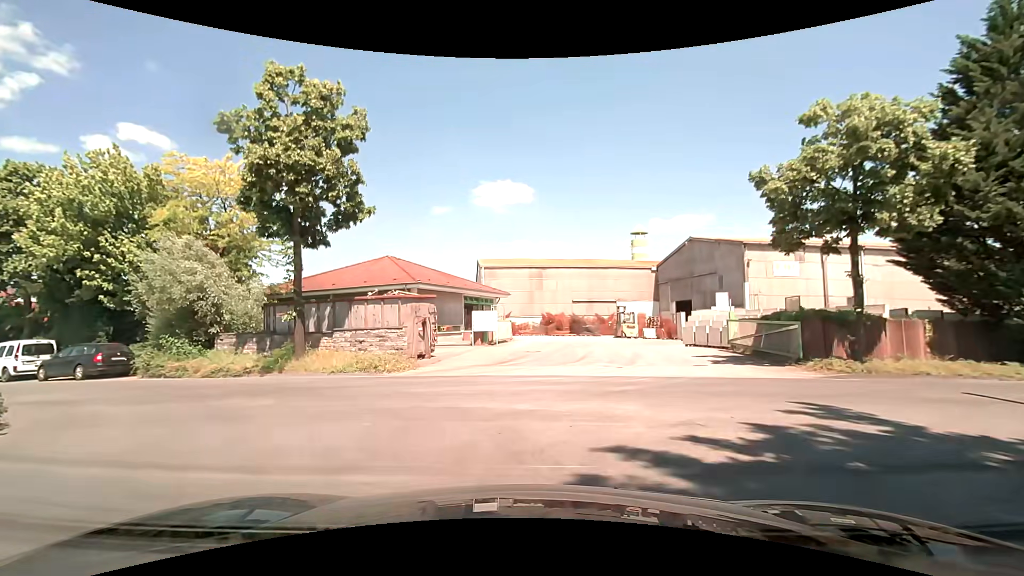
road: residential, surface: asphalt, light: Day
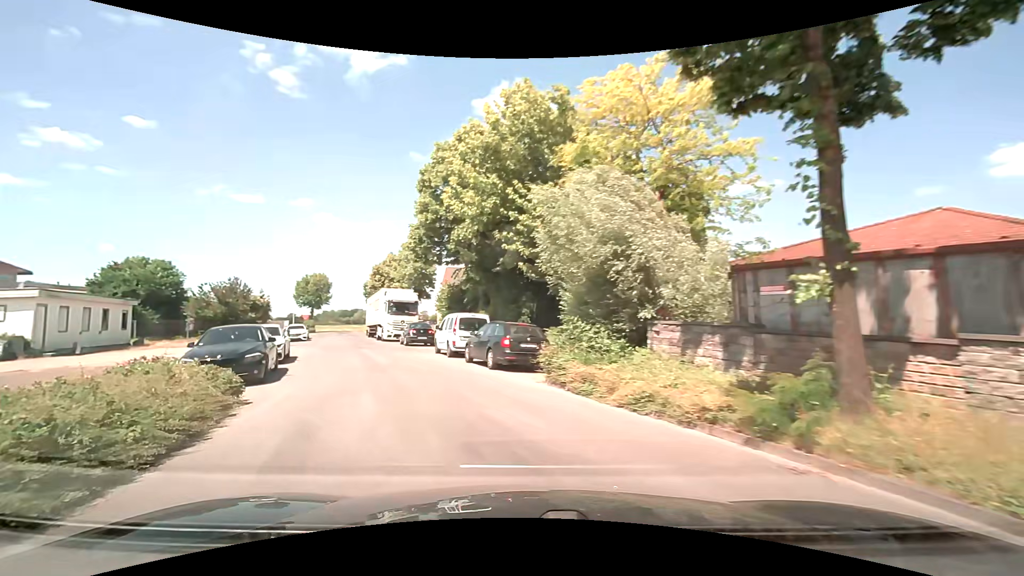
(-4.7, +11.5) m; -48°
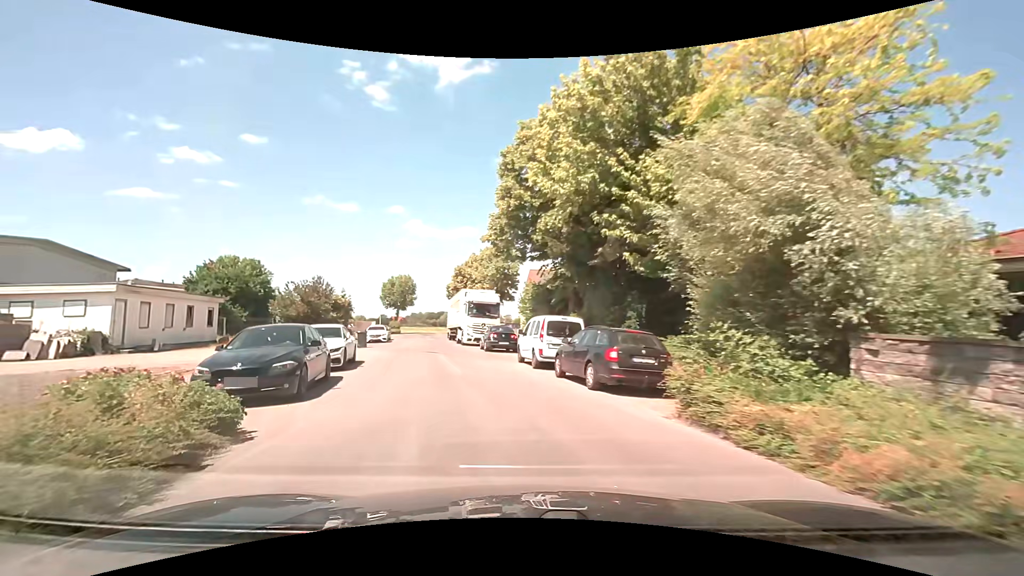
(-0.3, +3.7) m; -9°
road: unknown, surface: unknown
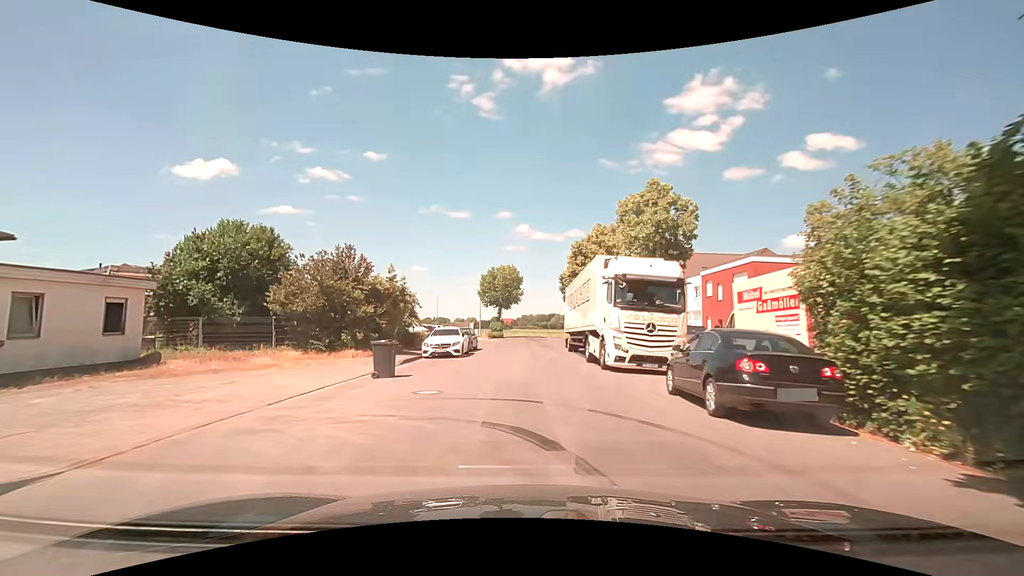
(-3.2, +19.3) m; -13°
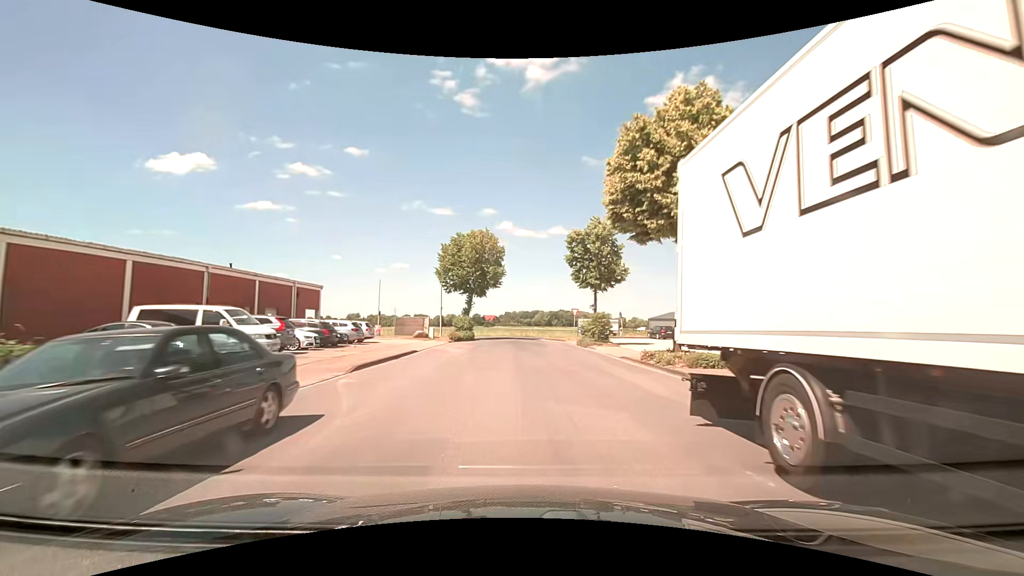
(-0.1, +25.4) m; 0°
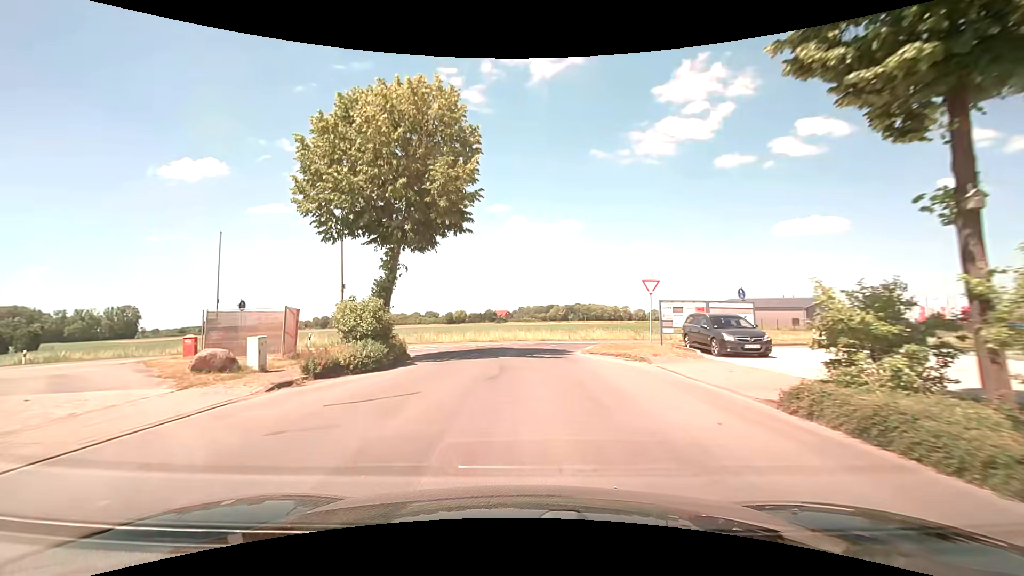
(+0.9, +29.4) m; 0°
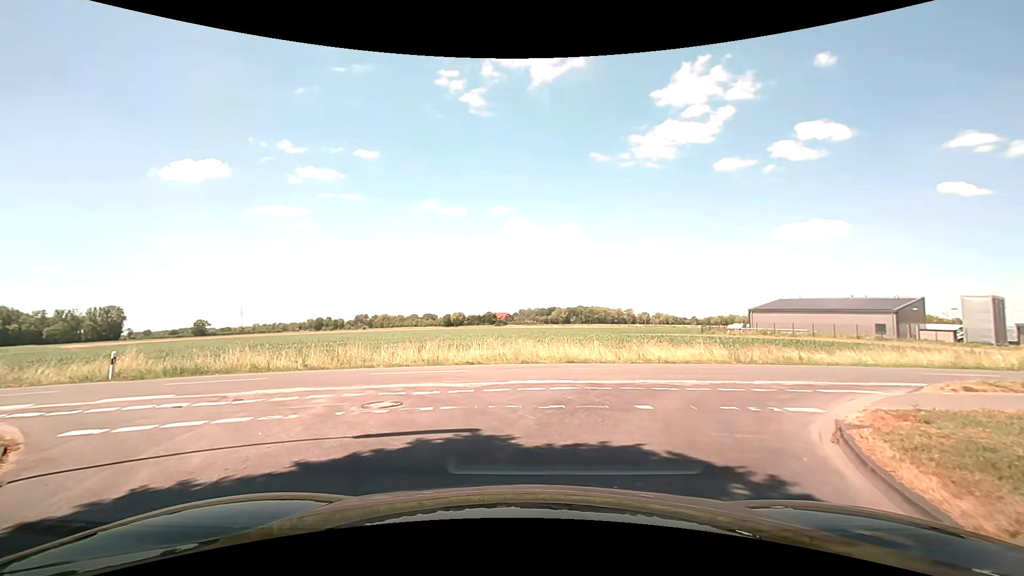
(-0.4, +17.9) m; 0°
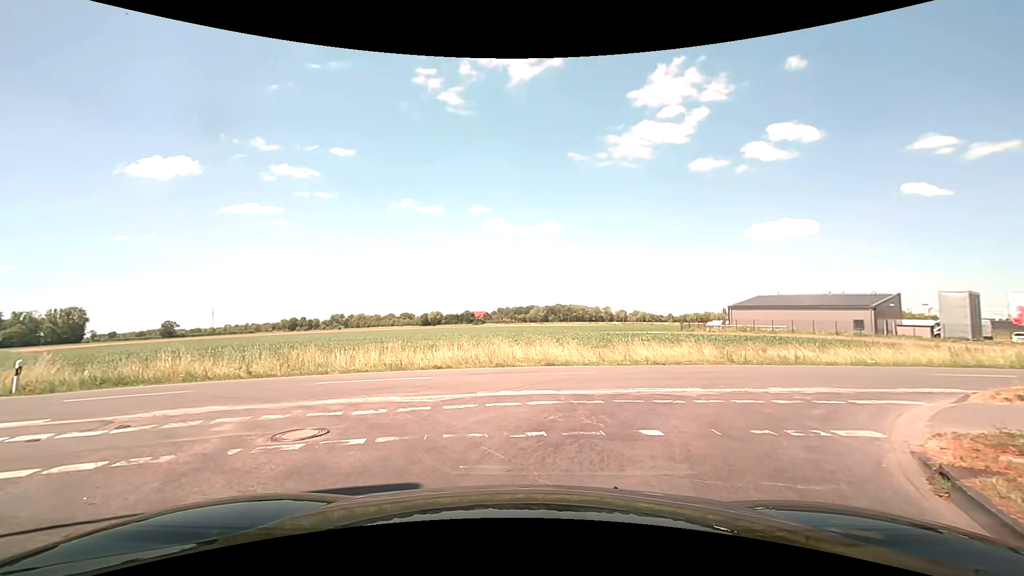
(+0.1, +2.0) m; +3°
(+2, +10) (+10, +16) (+19, +18) (+29, +21) (+39, +23) (+48, +26) (+58, +30) (+67, +33) (+76, +37) (+85, +42) m
